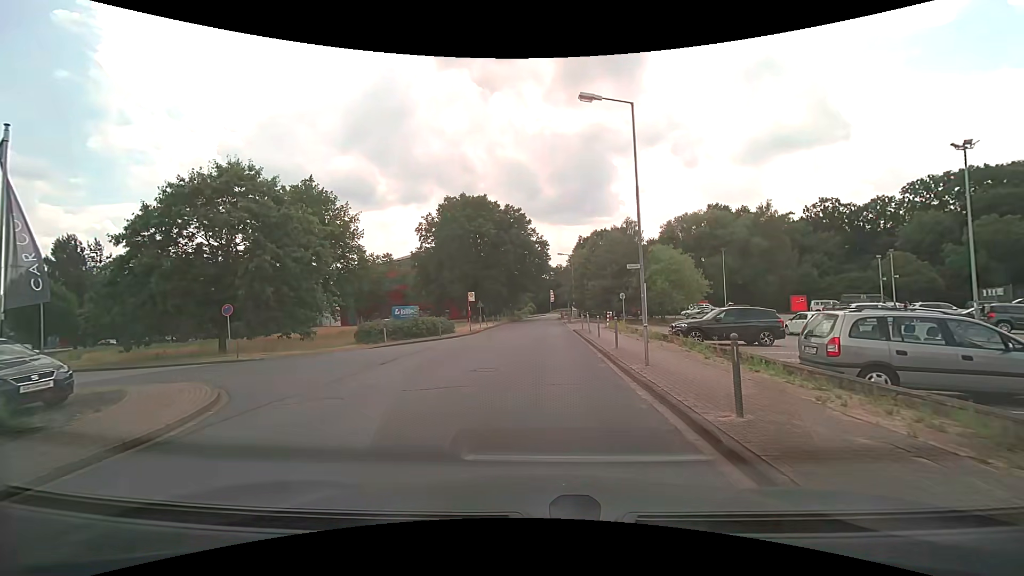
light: Day
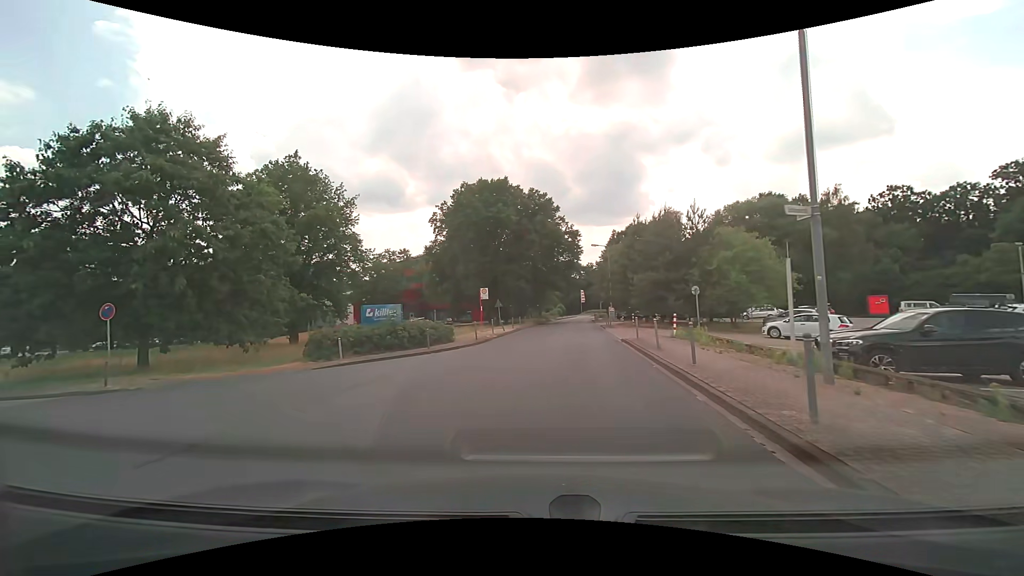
(+0.2, +9.9) m; -2°
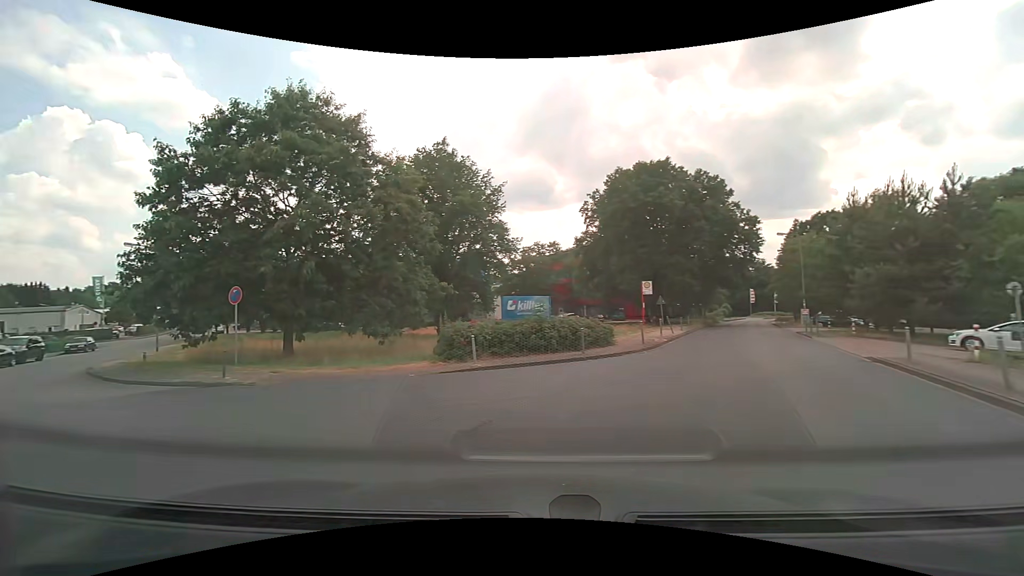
(-0.7, +4.8) m; -18°
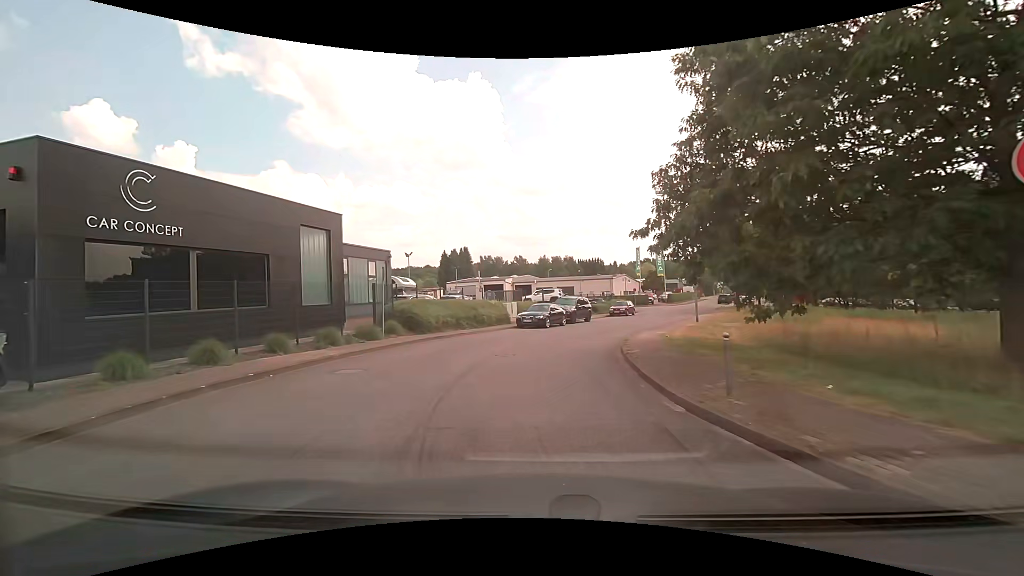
(-7.5, +11.4) m; -54°
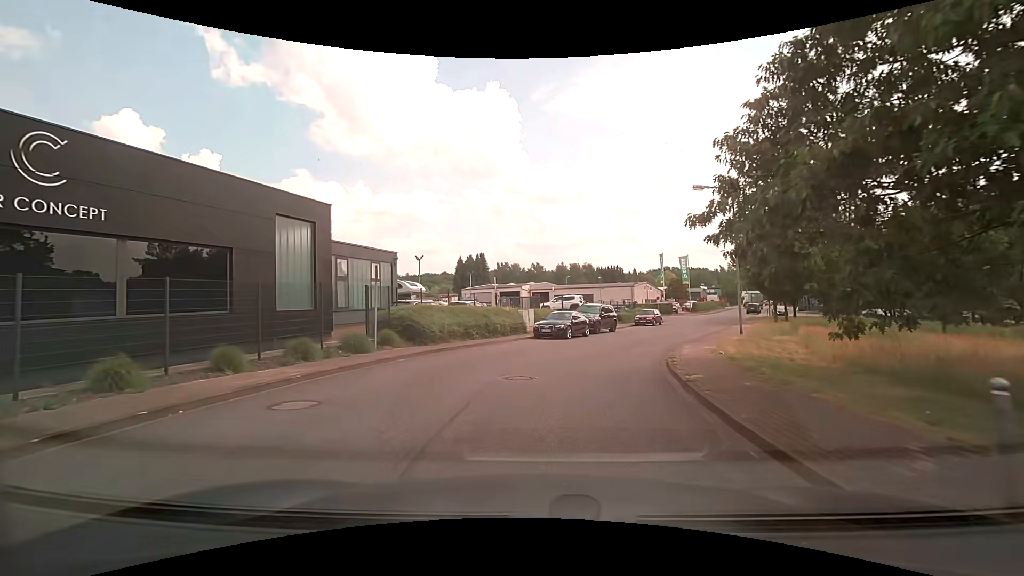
(-0.1, +3.4) m; -2°
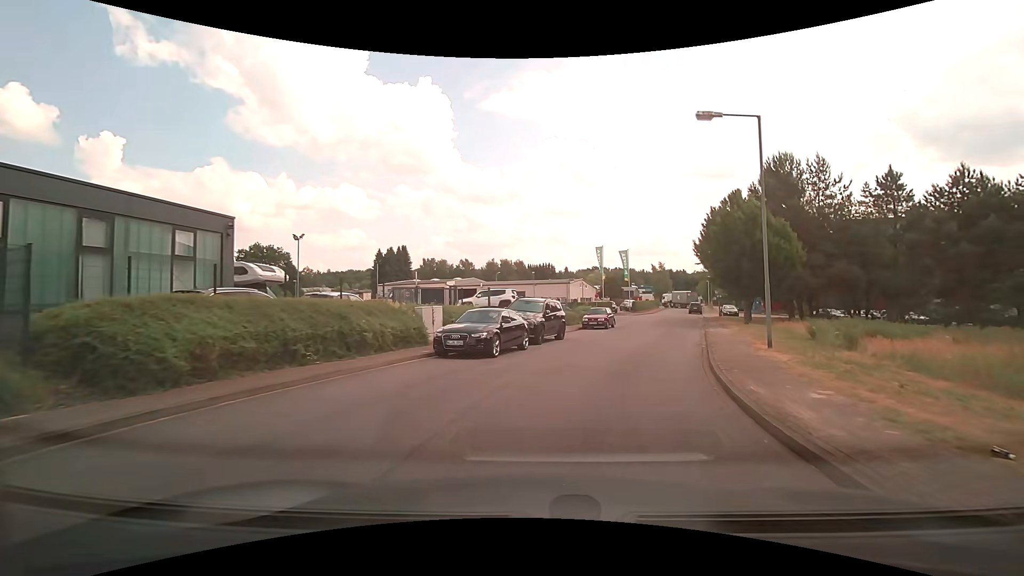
(+0.6, +11.1) m; +8°
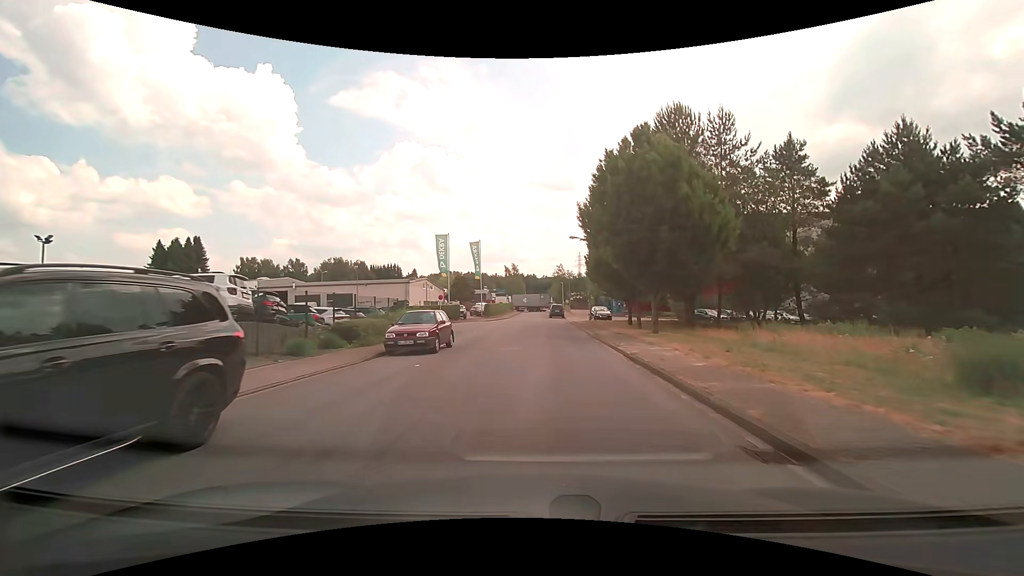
(+2.9, +16.7) m; +18°
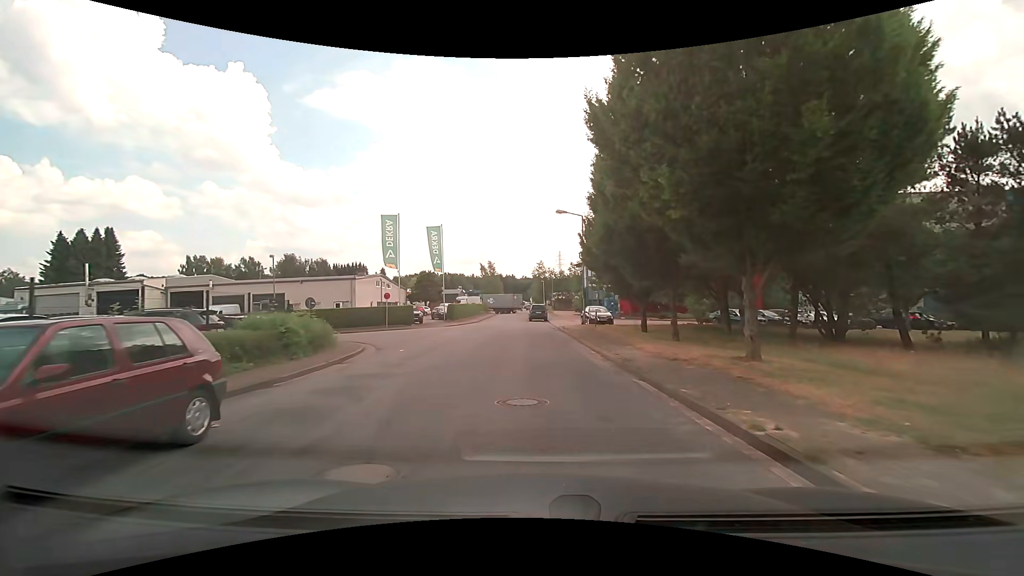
(+0.2, +13.1) m; +2°
(0, +10) (0, +20) (-1, +30) (-8, +37) (-18, +38) (-28, +36) (-37, +33) (-46, +29) (-56, +26) (-66, +25) m
